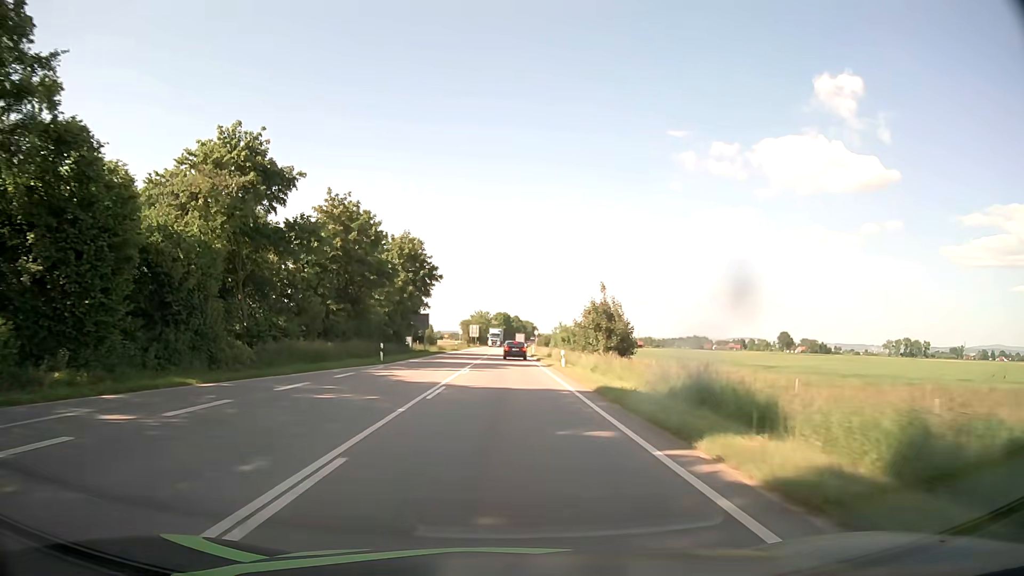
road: primary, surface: asphalt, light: Day
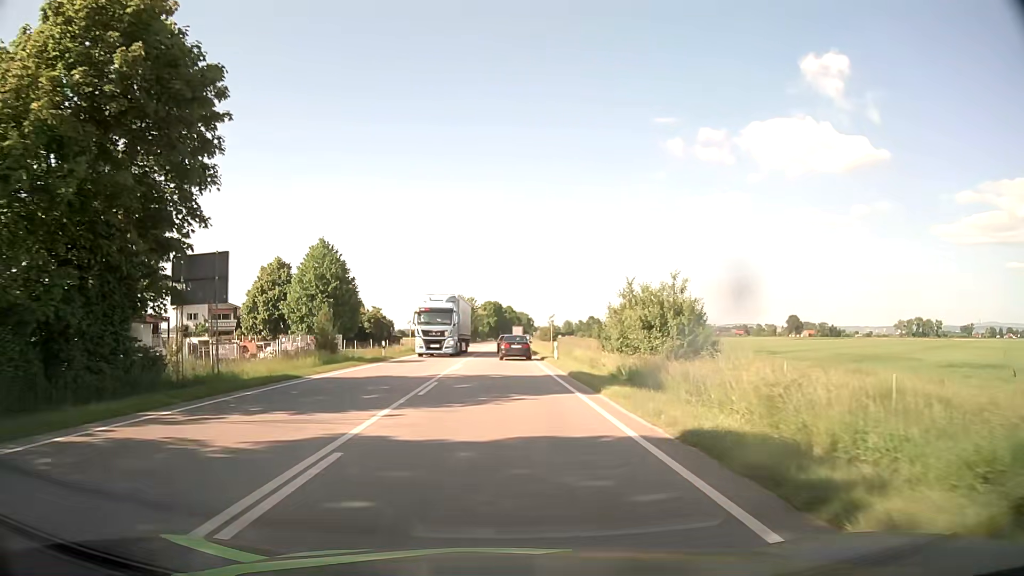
(+0.3, +46.6) m; +1°
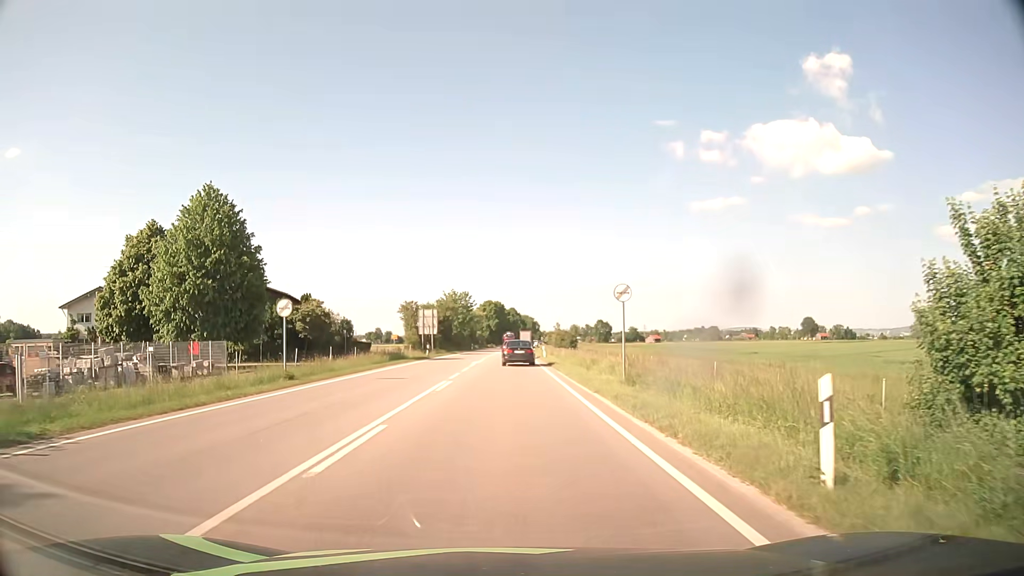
(-0.1, +32.0) m; 0°
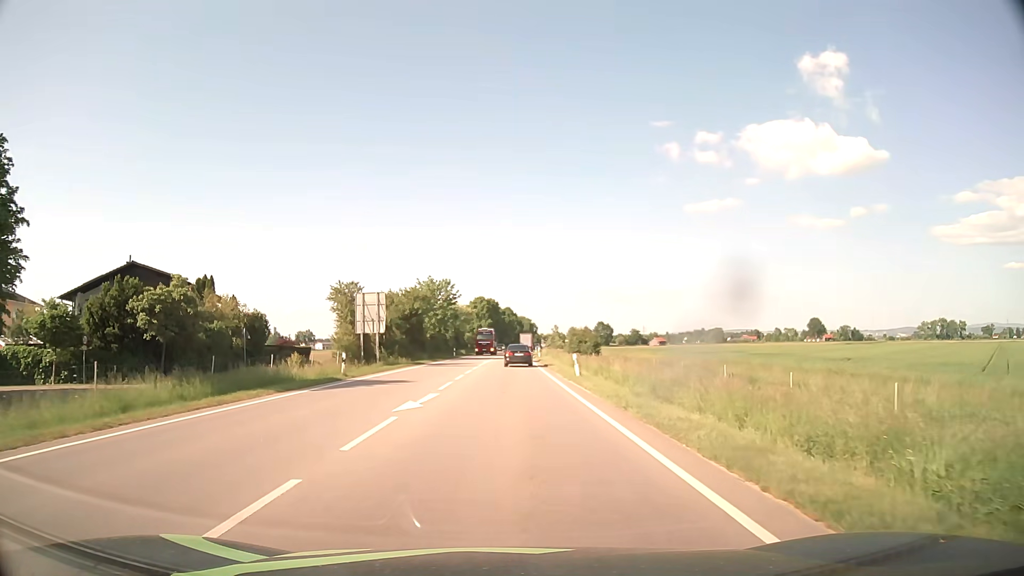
(+0.1, +28.3) m; 0°
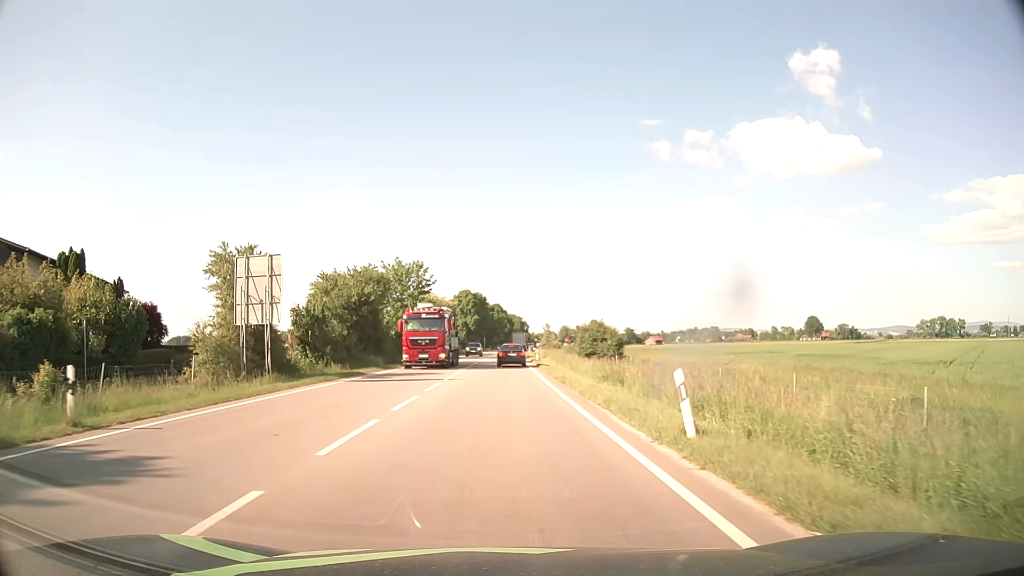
(+0.2, +18.5) m; +1°
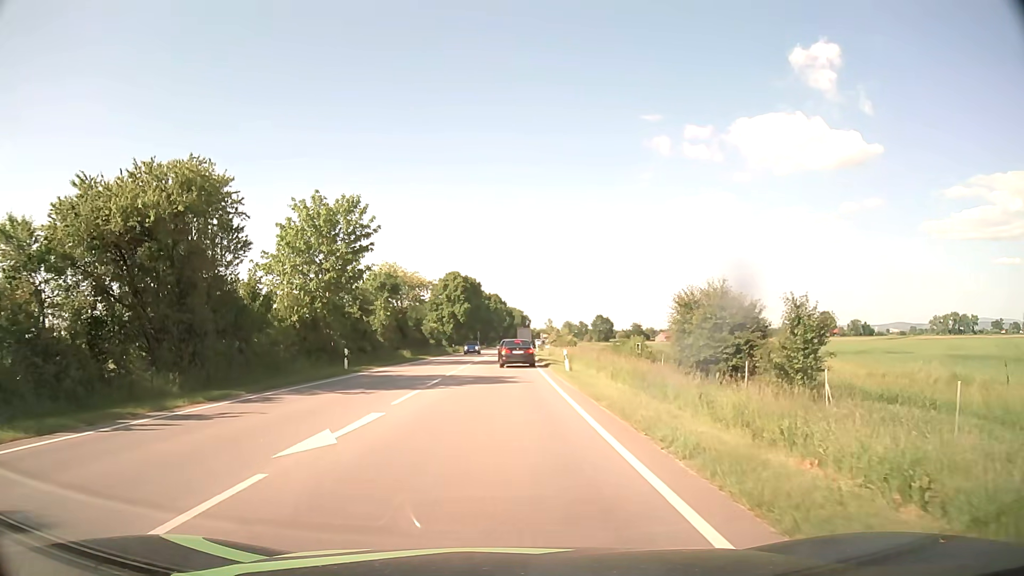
(+0.1, +29.3) m; 0°
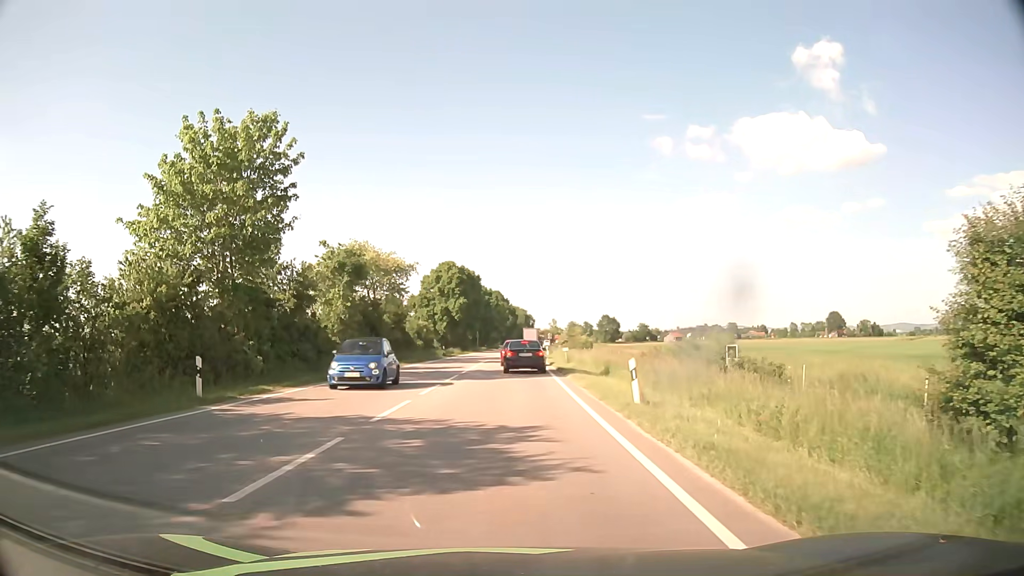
(-0.1, +15.0) m; 0°
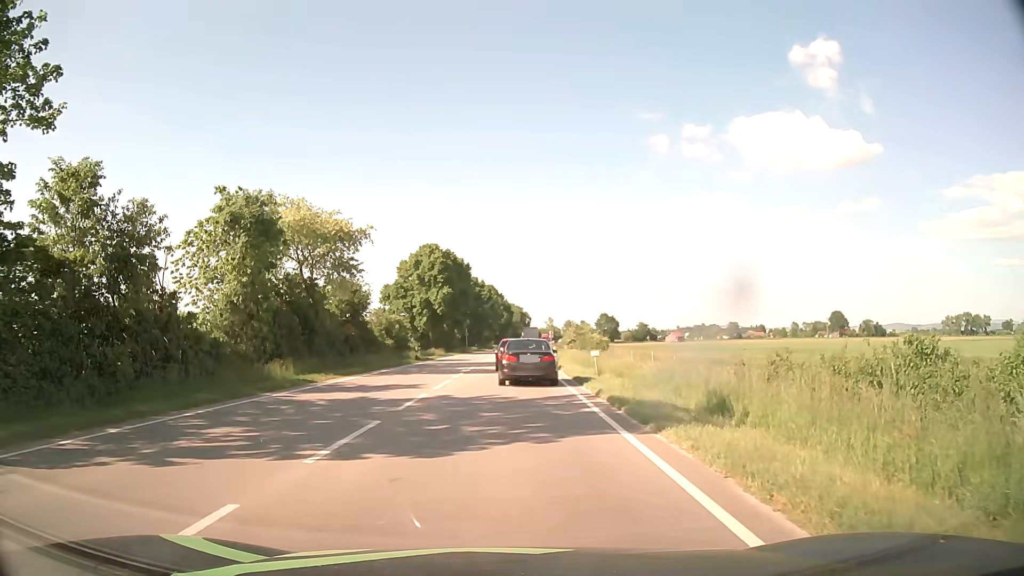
(0.0, +15.8) m; 0°
(0, +10) (0, +20) (0, +30) (0, +40) (+1, +50) (+1, +60) (+2, +70) (+2, +80) (+2, +90) (+3, +100) m
